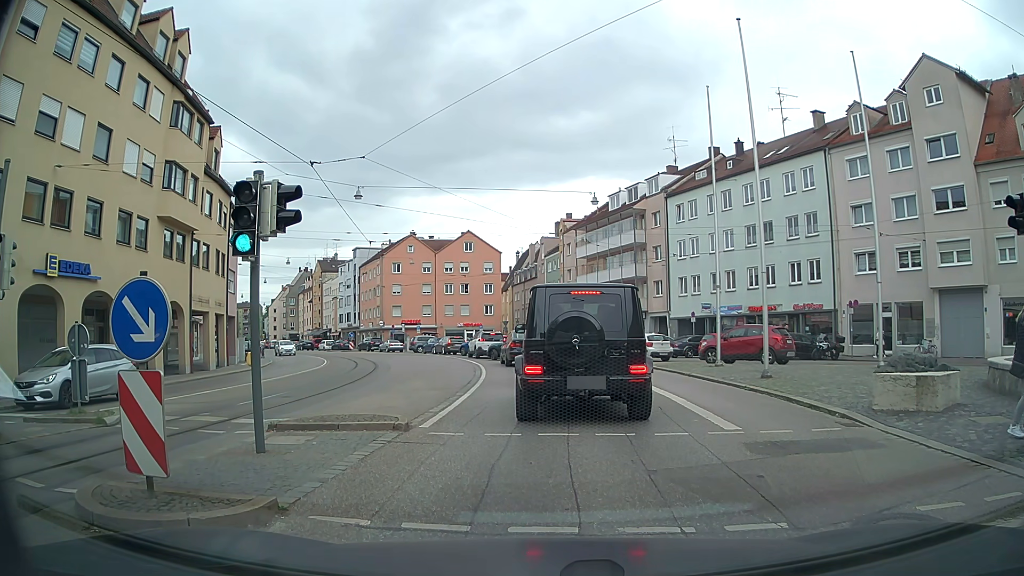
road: tertiary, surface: asphalt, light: Day
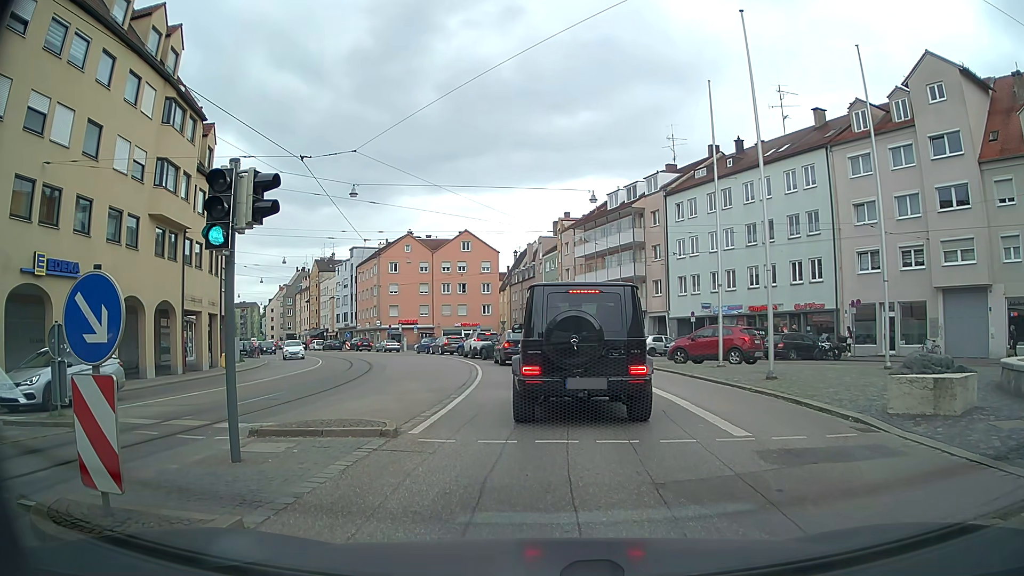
(0.0, +0.5) m; 0°
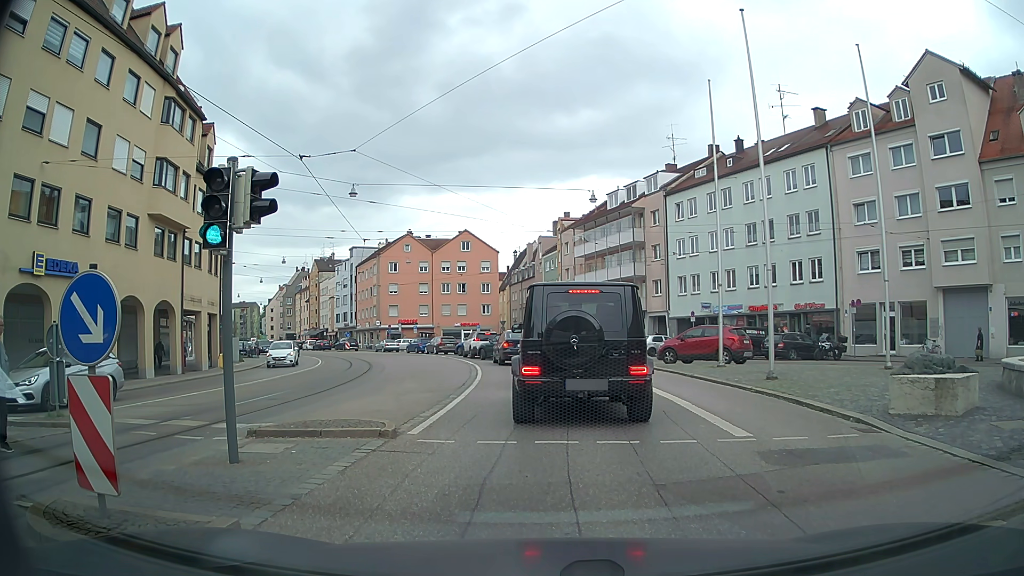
(0.0, +0.1) m; 0°
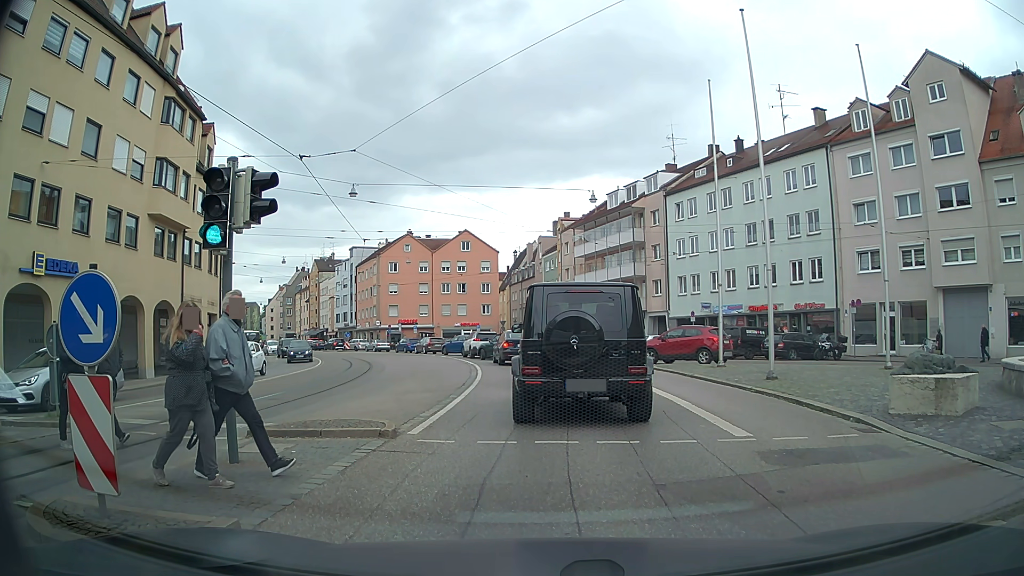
(0.0, 0.0) m; 0°
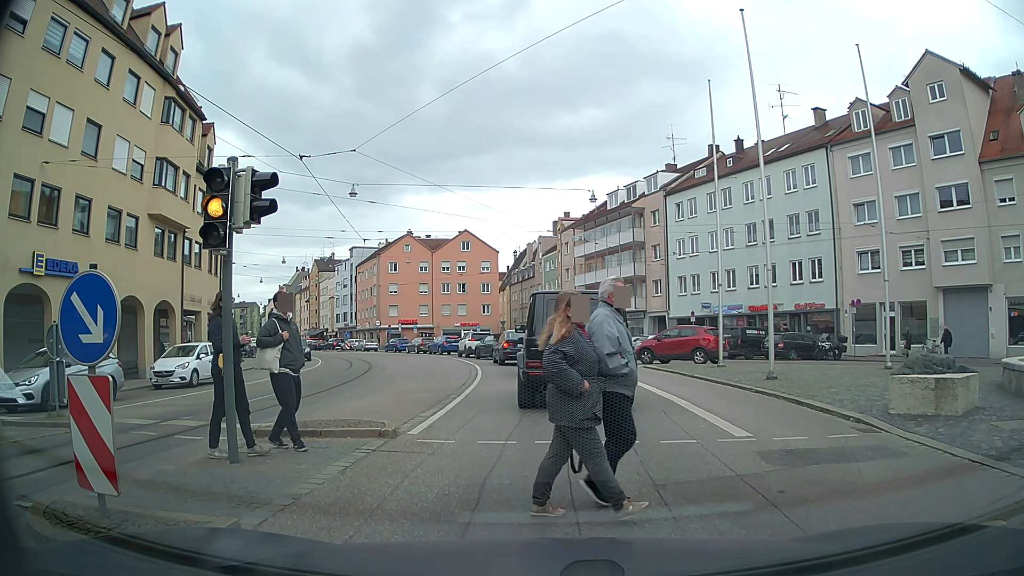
(0.0, 0.0) m; 0°
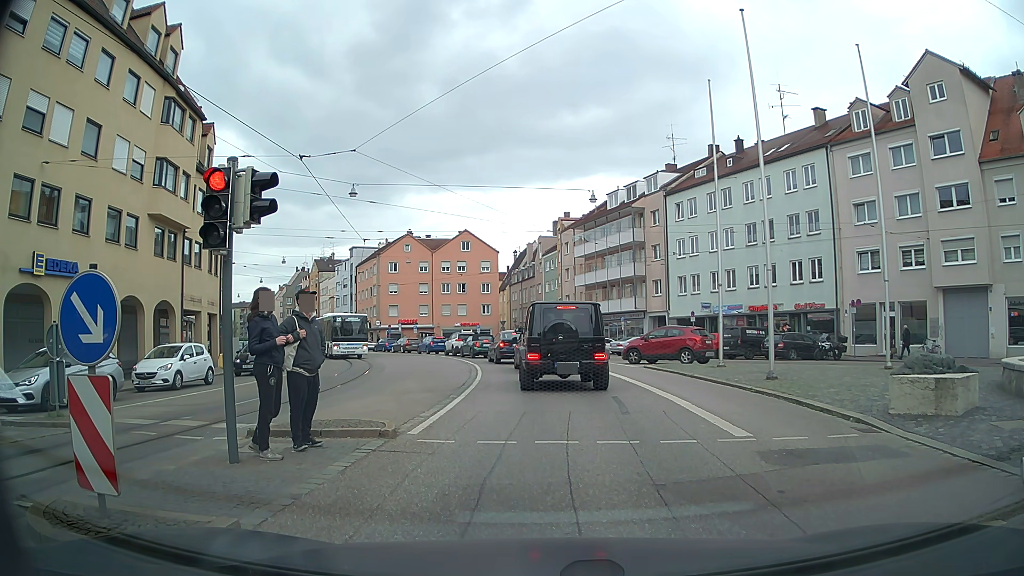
(0.0, 0.0) m; 0°
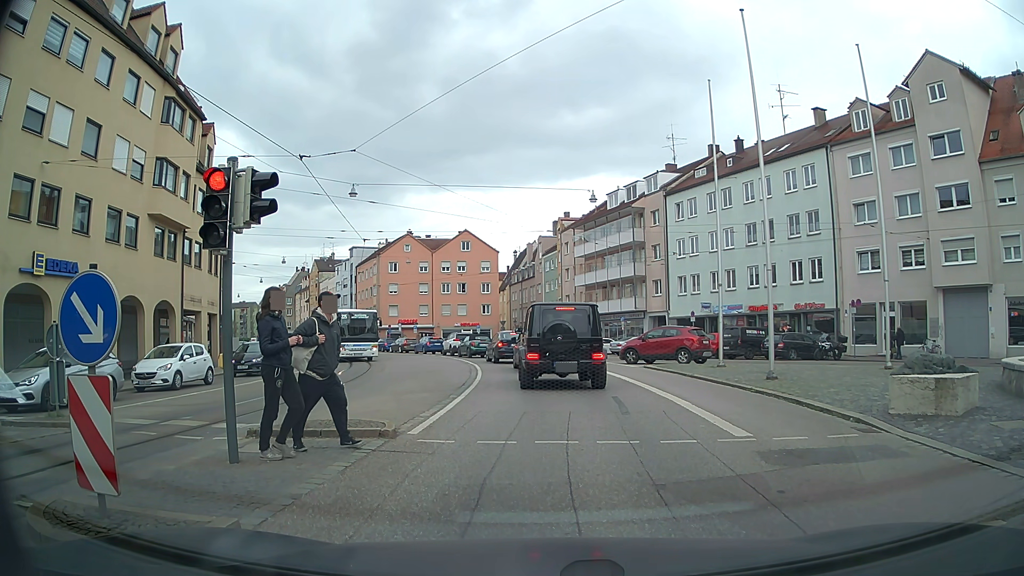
(0.0, 0.0) m; 0°
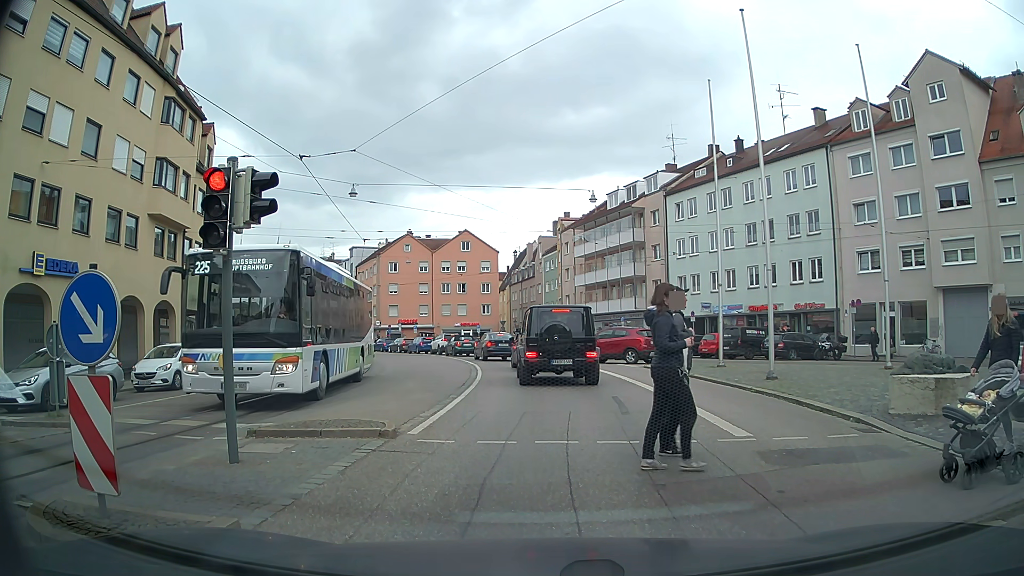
(0.0, 0.0) m; 0°
(0, +10) (0, +20) (-1, +30) (-2, +40) (-5, +49) (-9, +59) (-14, +68) (-19, +76) (-24, +84) (-30, +93) m
